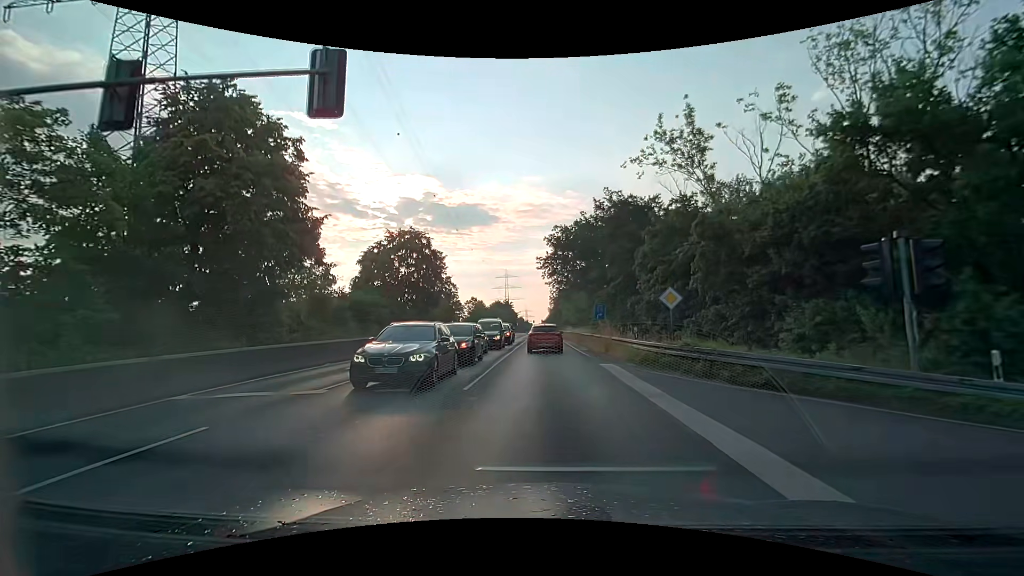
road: secondary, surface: asphalt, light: Day
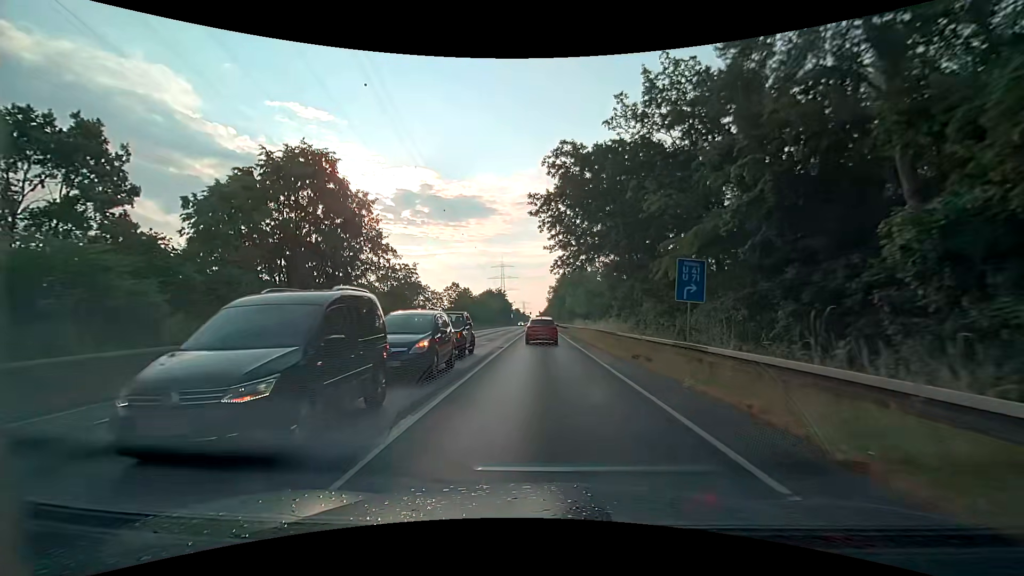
(+0.4, +24.8) m; +1°
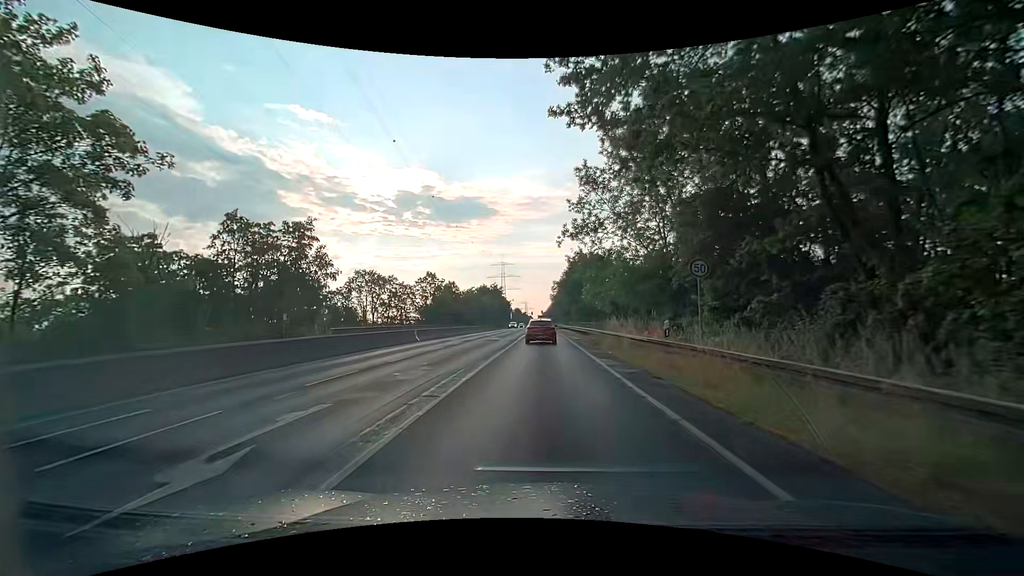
(+0.1, +24.9) m; 0°
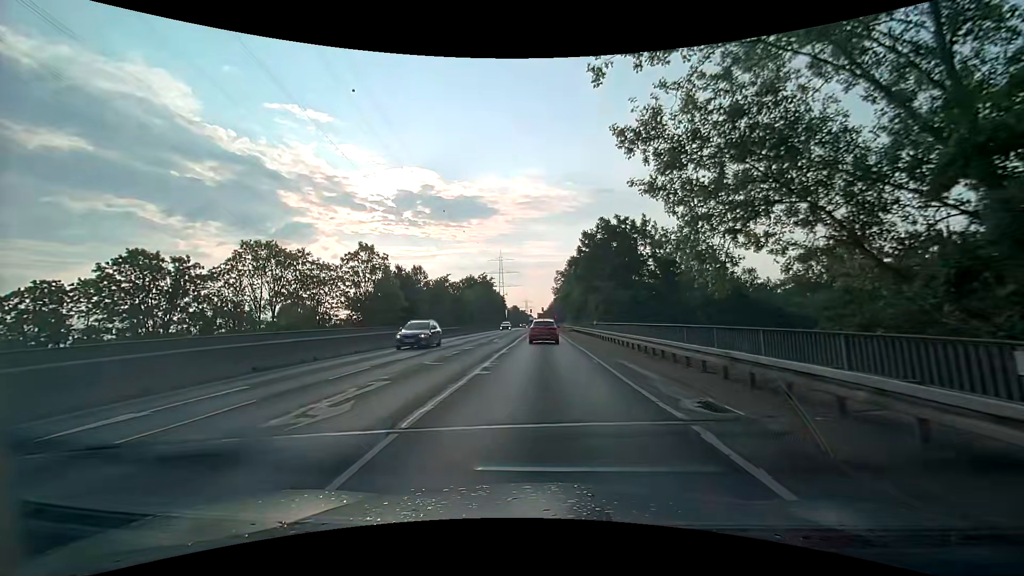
(0.0, +29.6) m; -1°
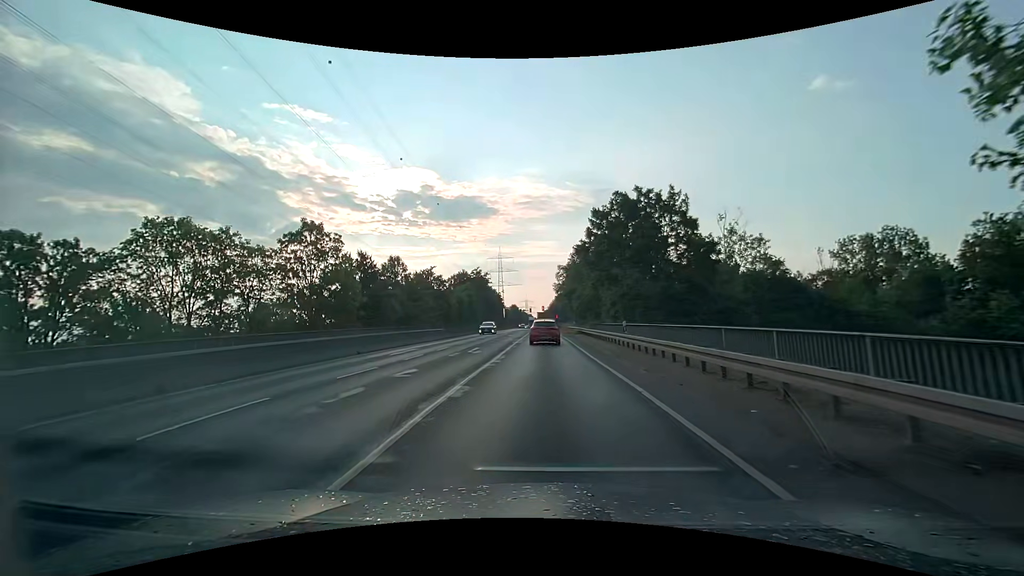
(+0.1, +12.0) m; 0°
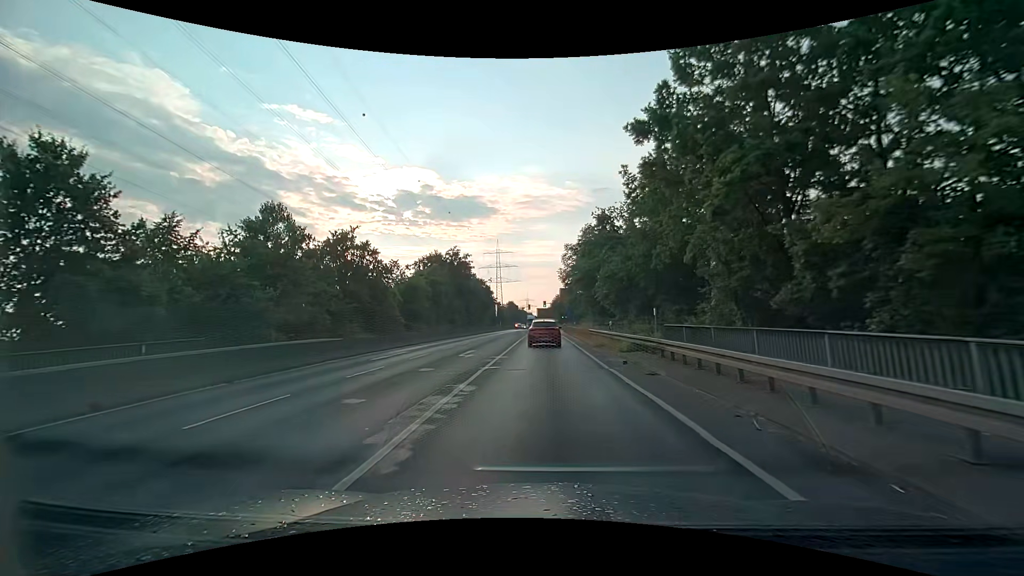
(+0.2, +30.0) m; +1°
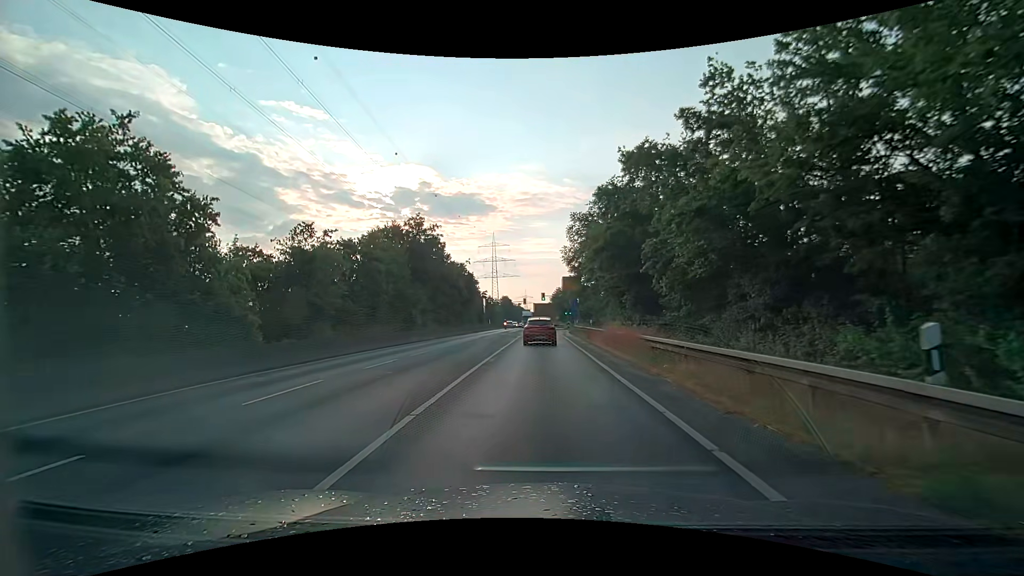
(-0.2, +22.6) m; 0°
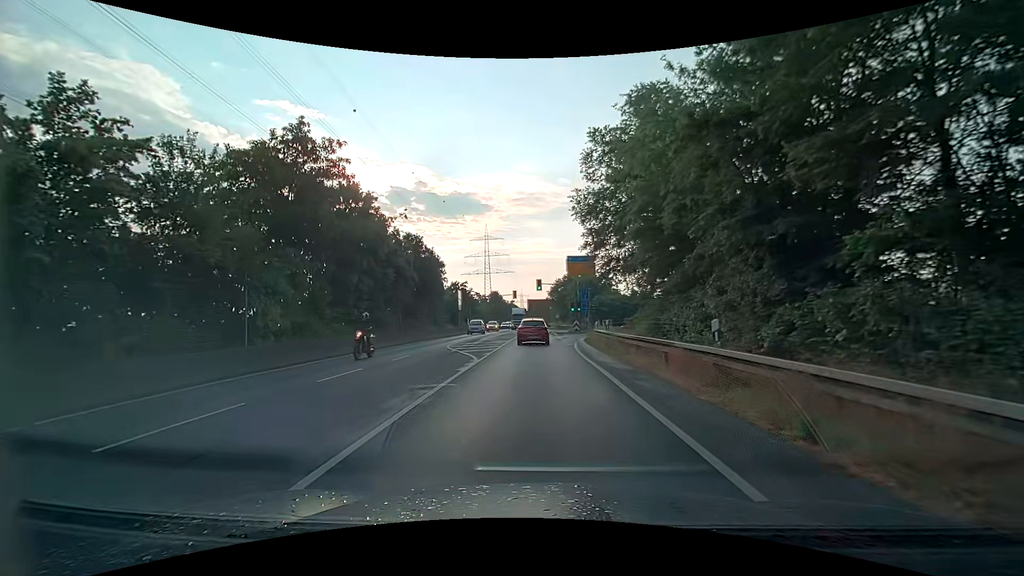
(-0.1, +27.0) m; 0°
(0, +10) (0, +20) (0, +30) (+1, +40) (+3, +50) (+9, +58) (+17, +64) (+26, +67) (+36, +68) (+46, +68) m
